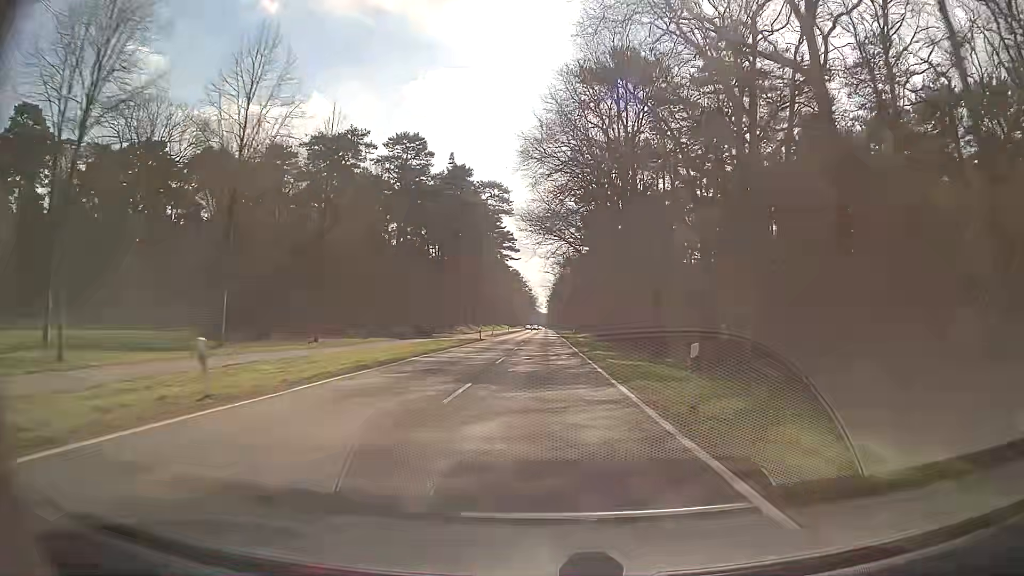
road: secondary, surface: asphalt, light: Day
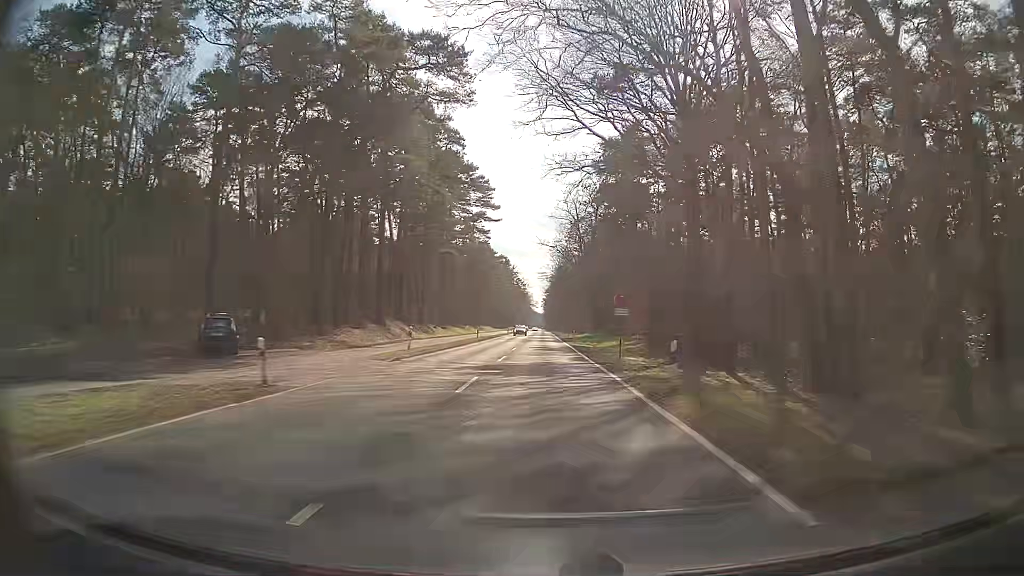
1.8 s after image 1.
(+0.2, +47.4) m; +1°
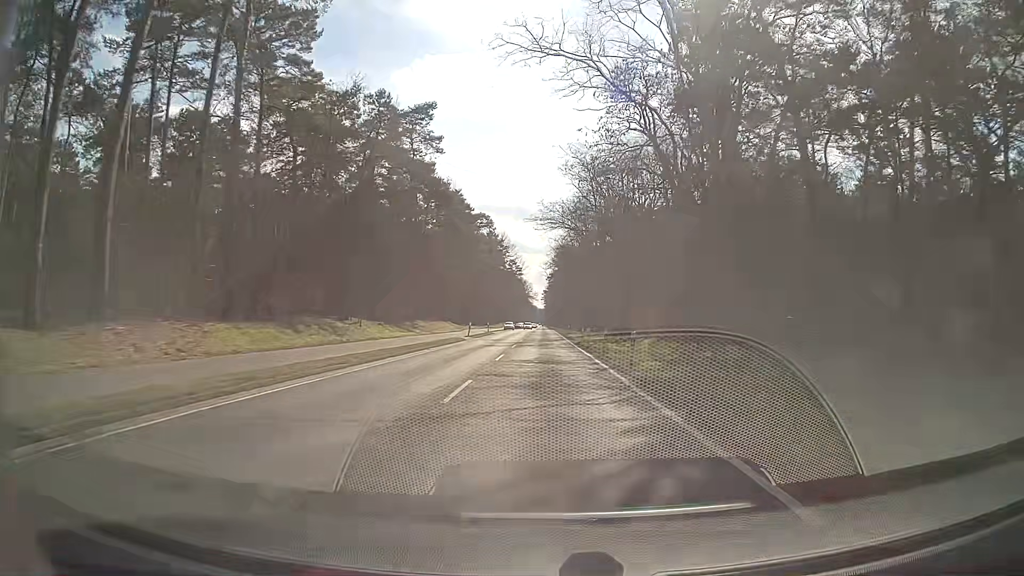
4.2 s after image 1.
(-0.4, +63.2) m; -1°
(0, +10) (0, +20) (0, +30) (0, +40) (0, +50) (+1, +60) (+1, +70) (+1, +80) (+1, +90) (+1, +100) m
